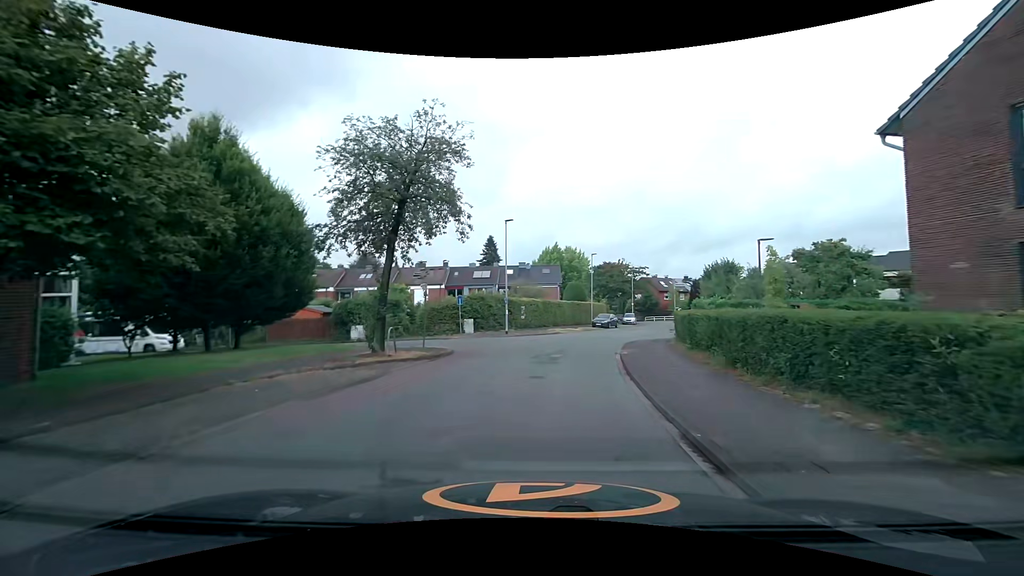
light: Day
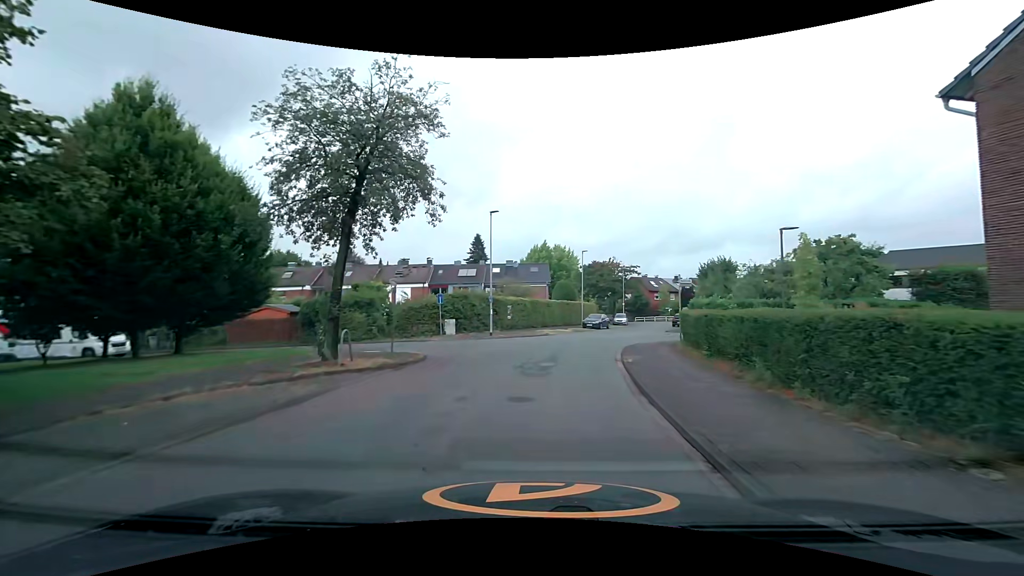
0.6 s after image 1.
(+0.1, +2.8) m; +3°
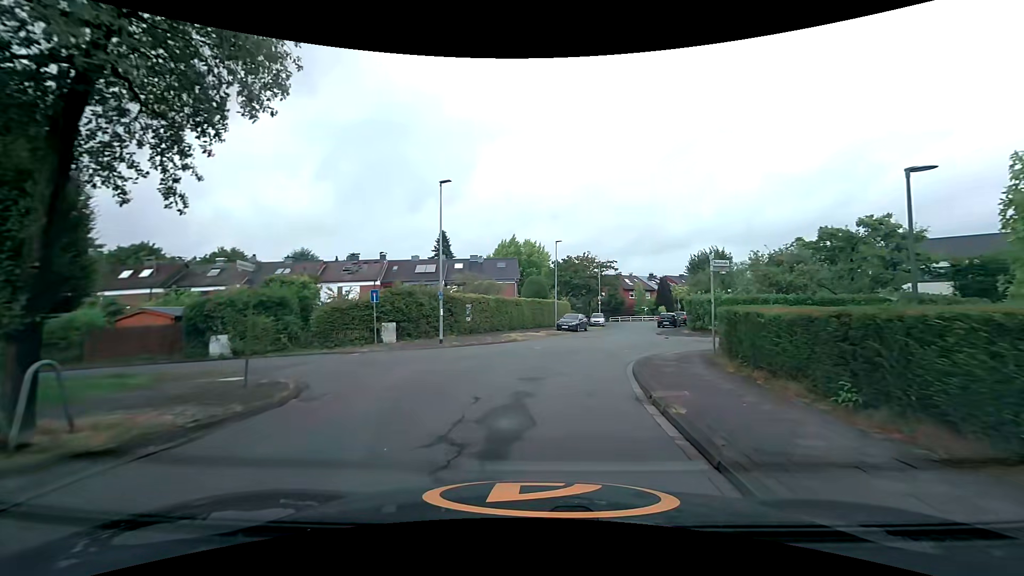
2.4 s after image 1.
(+0.2, +7.2) m; +4°
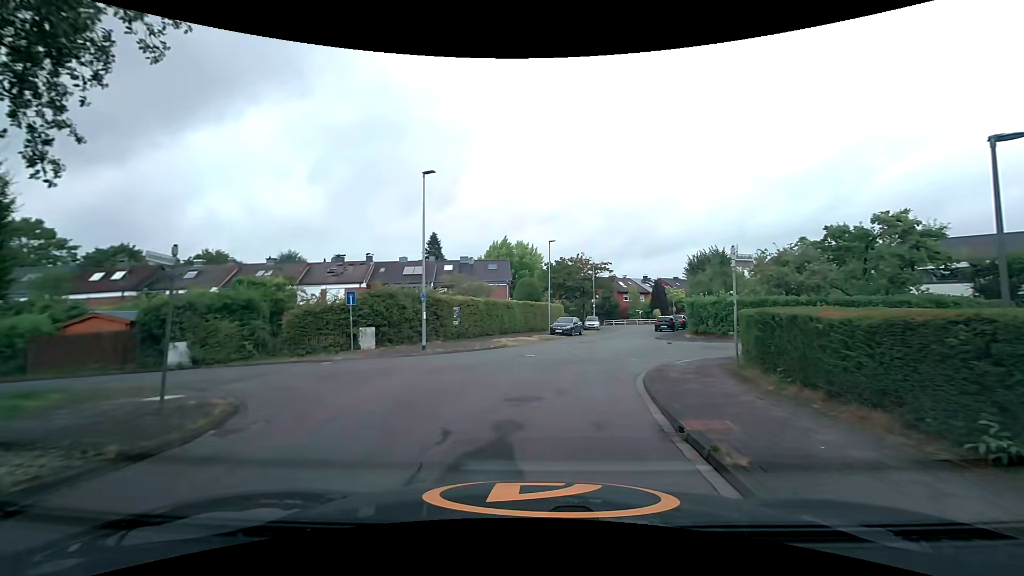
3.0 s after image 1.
(0.0, +2.1) m; 0°
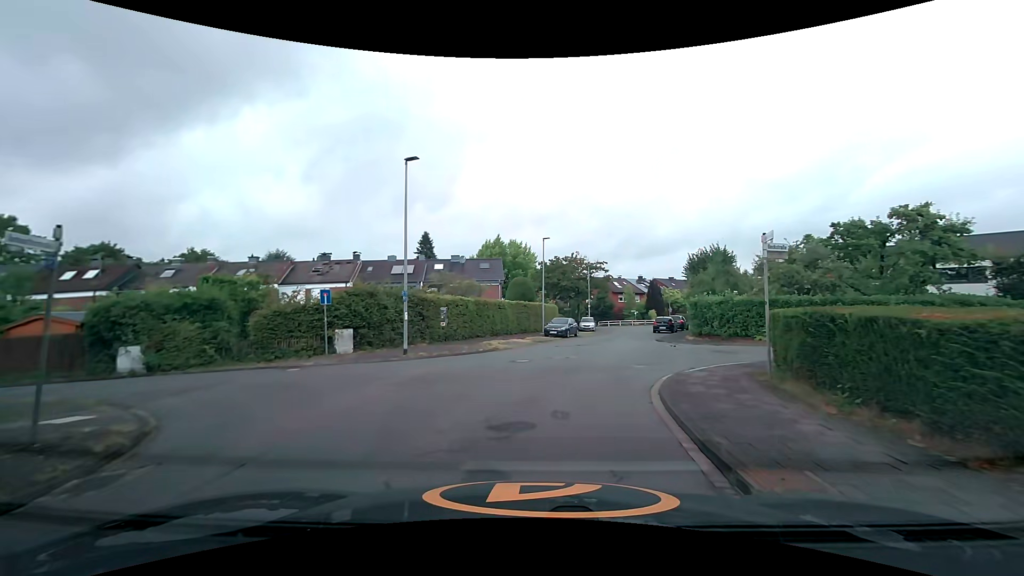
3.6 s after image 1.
(0.0, +1.9) m; +1°
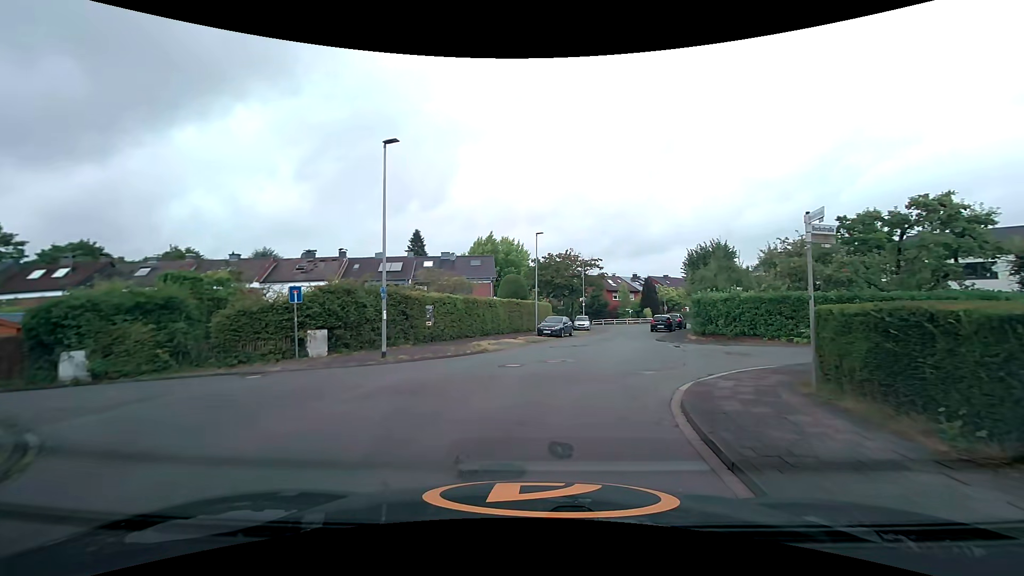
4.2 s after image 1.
(0.0, +1.8) m; 0°
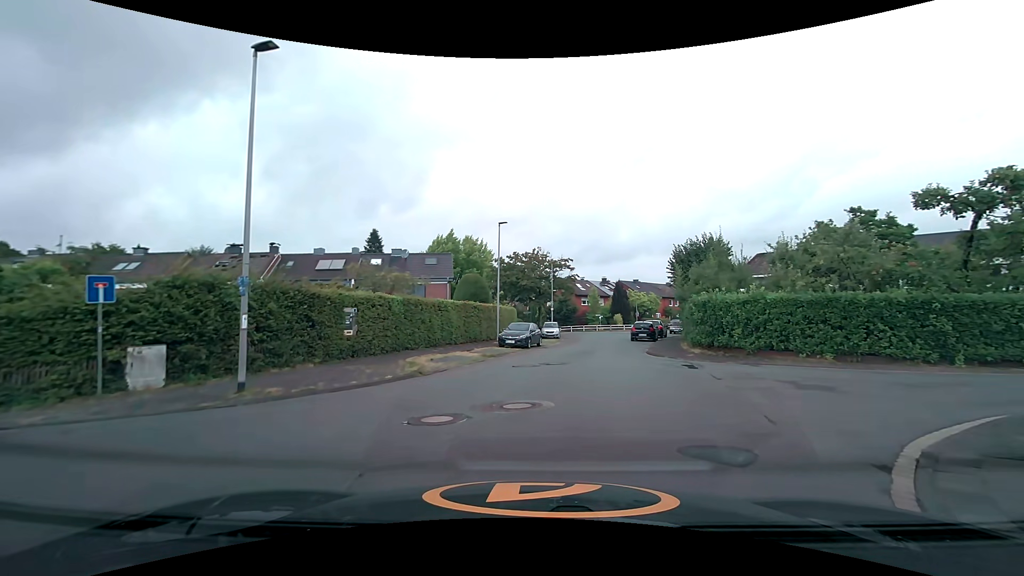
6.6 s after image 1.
(+0.2, +6.4) m; +3°
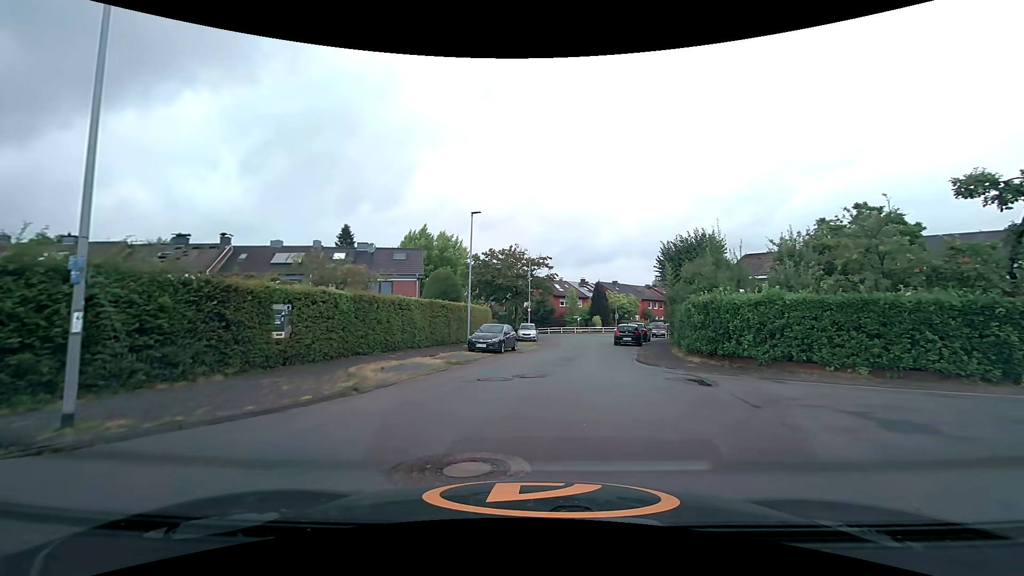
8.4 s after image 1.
(+0.1, +3.2) m; +3°
(+1, +10) (+2, +20) (+3, +30) (+5, +40) (+8, +49) (+12, +58) (+16, +67) (+21, +76) (+27, +84) (+33, +92) m
